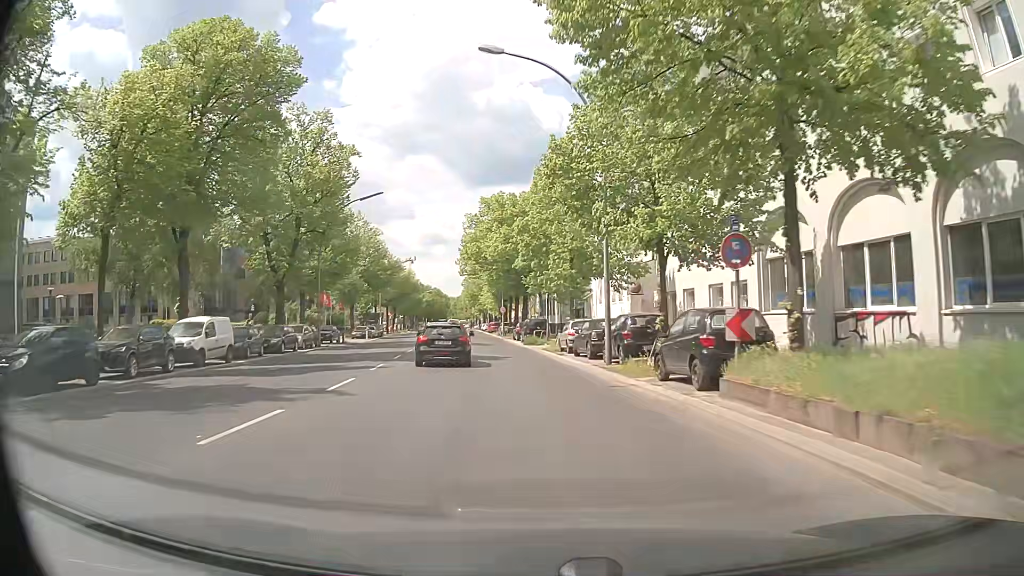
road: tertiary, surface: asphalt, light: Day
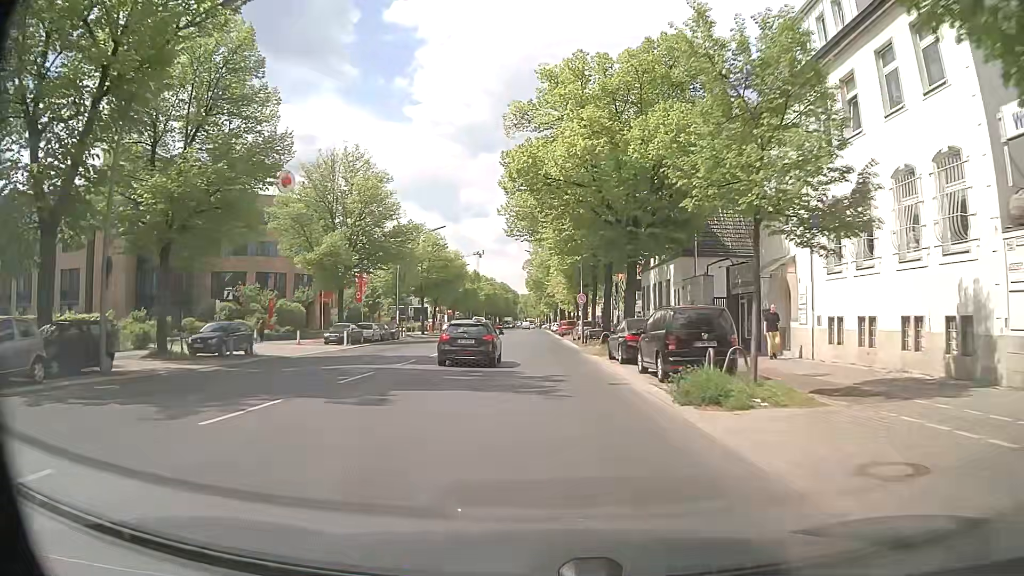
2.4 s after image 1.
(-2.4, +30.9) m; -7°
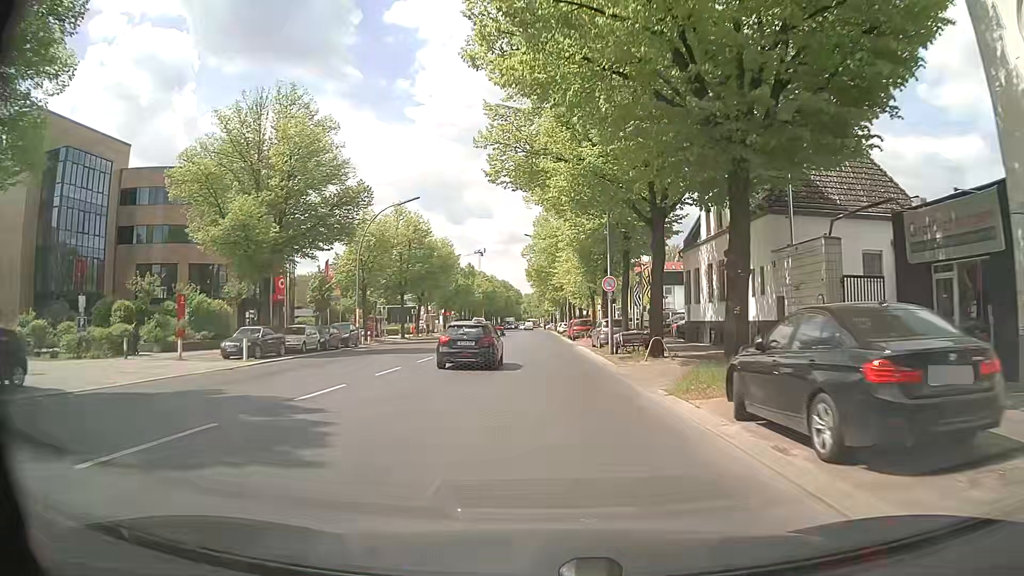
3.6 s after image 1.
(-0.2, +15.5) m; -1°
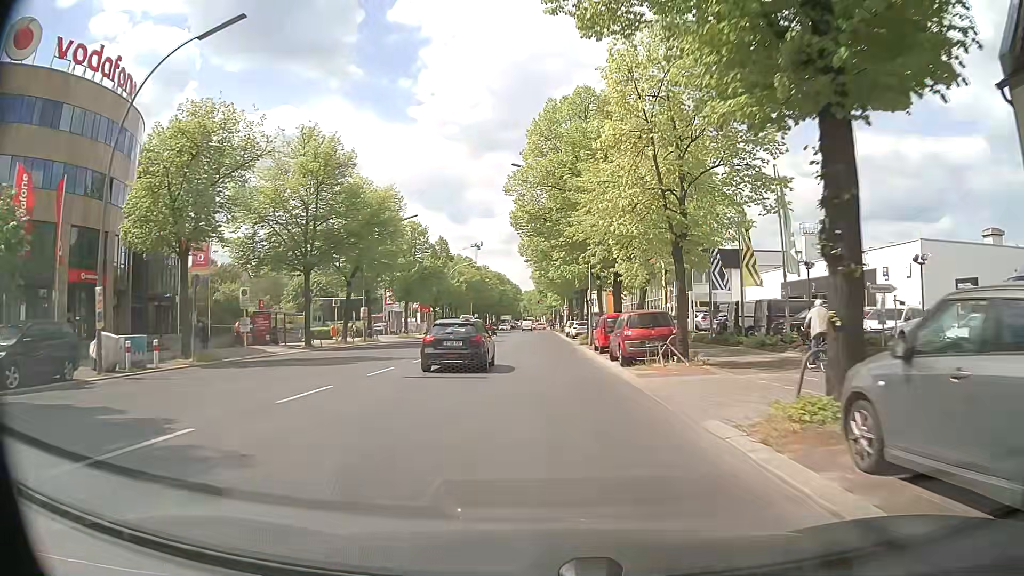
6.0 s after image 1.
(+0.1, +30.9) m; 0°
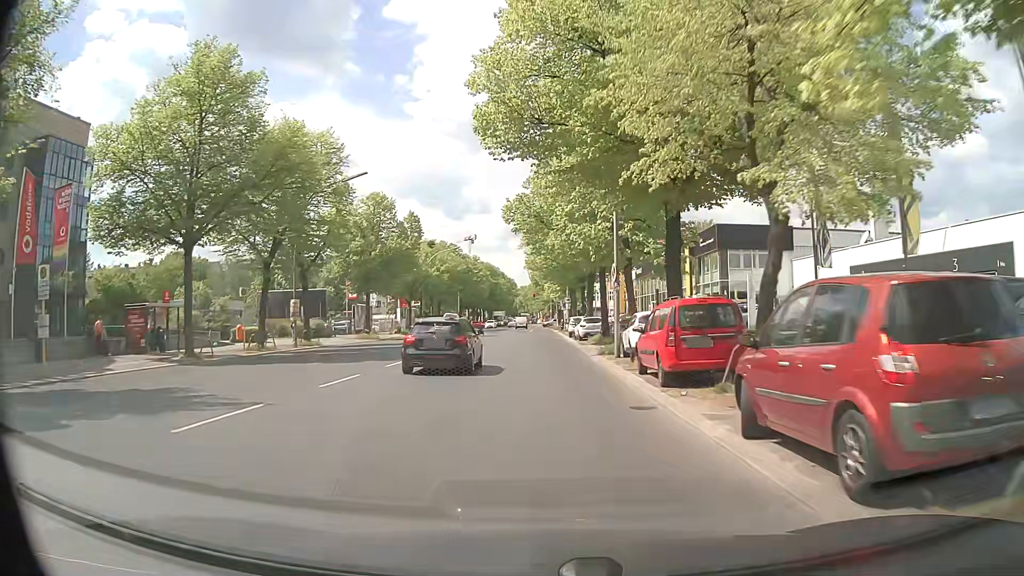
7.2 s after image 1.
(+0.1, +15.3) m; +1°
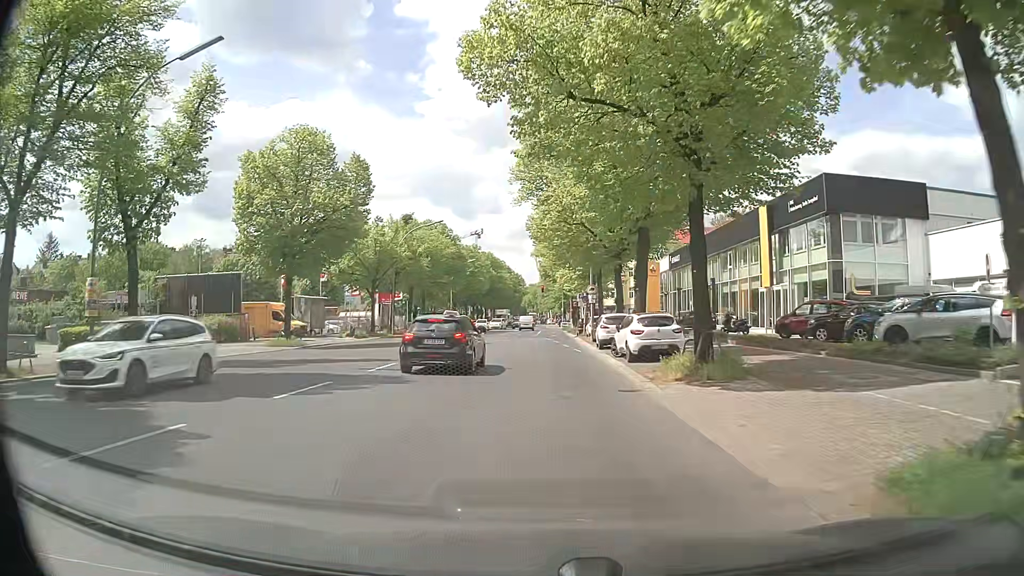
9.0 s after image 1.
(-0.2, +20.8) m; -1°
(0, +10) (-1, +20) (-2, +30) (-3, +40) (-4, +50) (-4, +60) (-5, +70) (-5, +80) (-4, +90) (-4, +100) m
